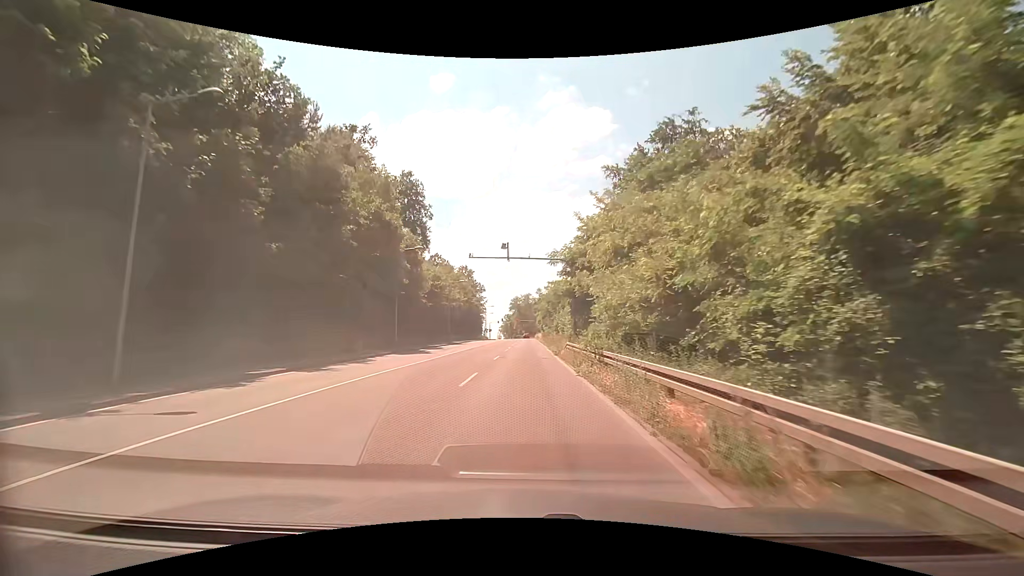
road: secondary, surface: asphalt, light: Day
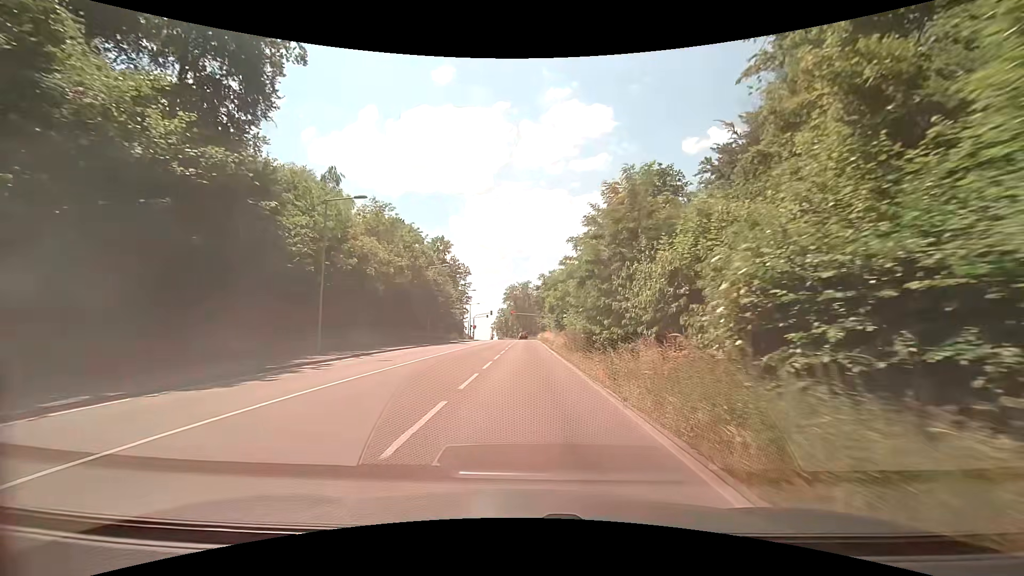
(0.0, +43.2) m; 0°
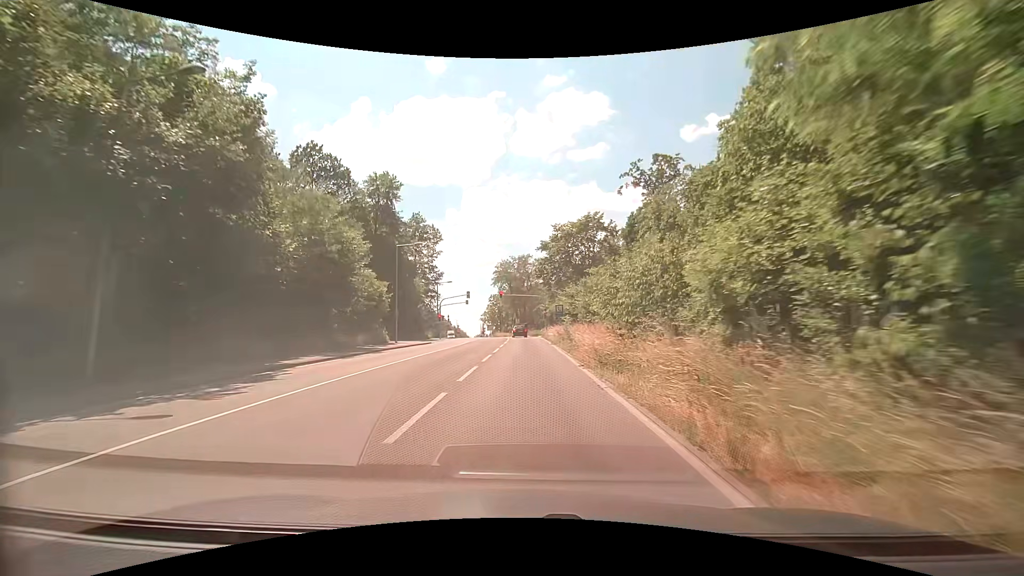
(+0.1, +41.5) m; 0°
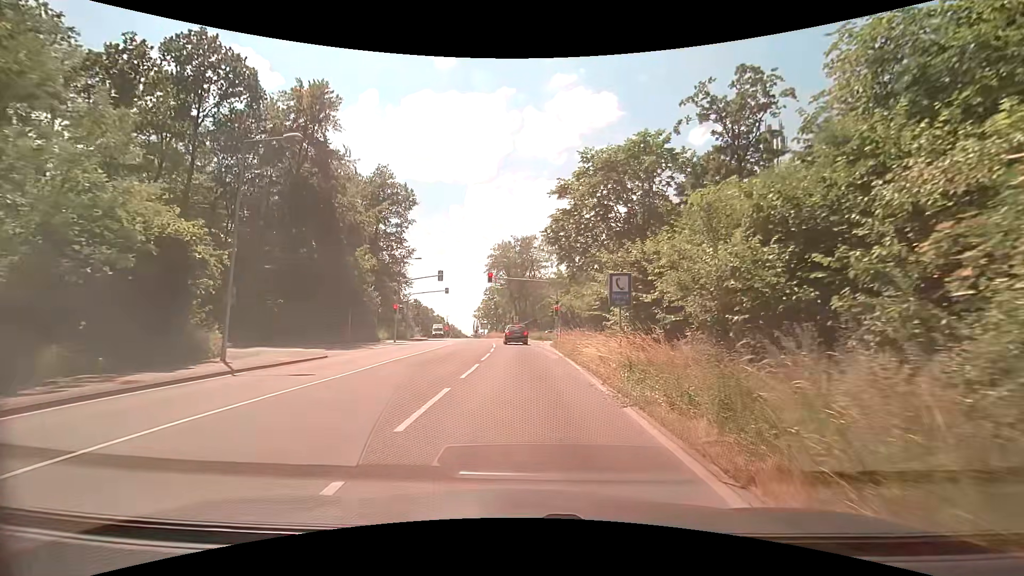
(+0.1, +22.7) m; +1°
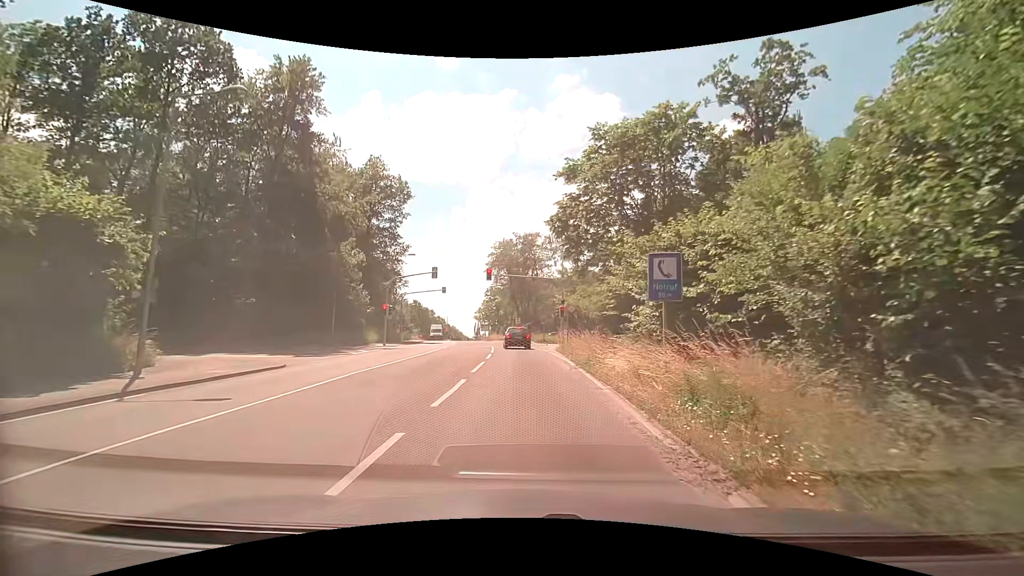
(0.0, +3.9) m; -1°
